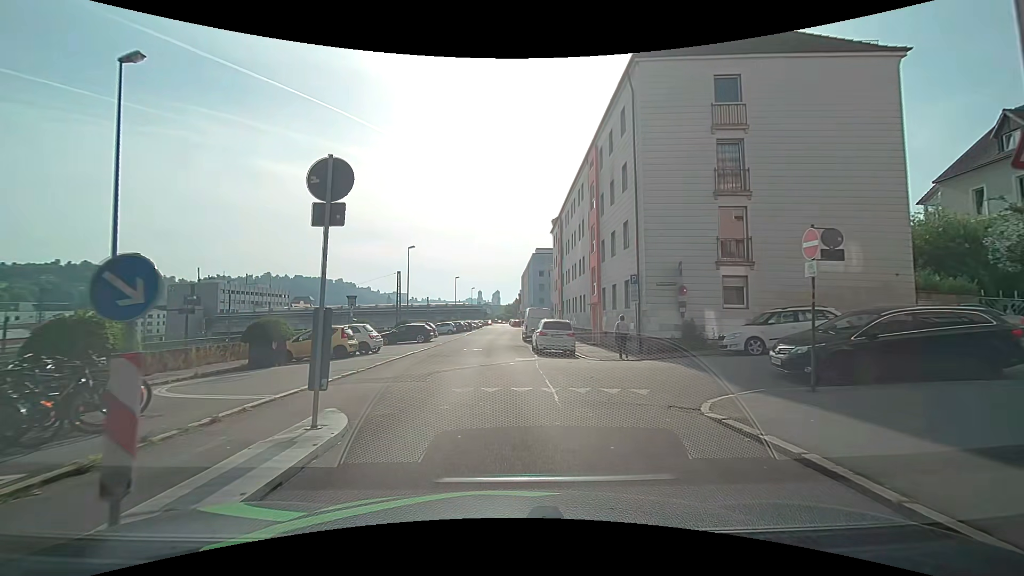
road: residential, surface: asphalt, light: Day
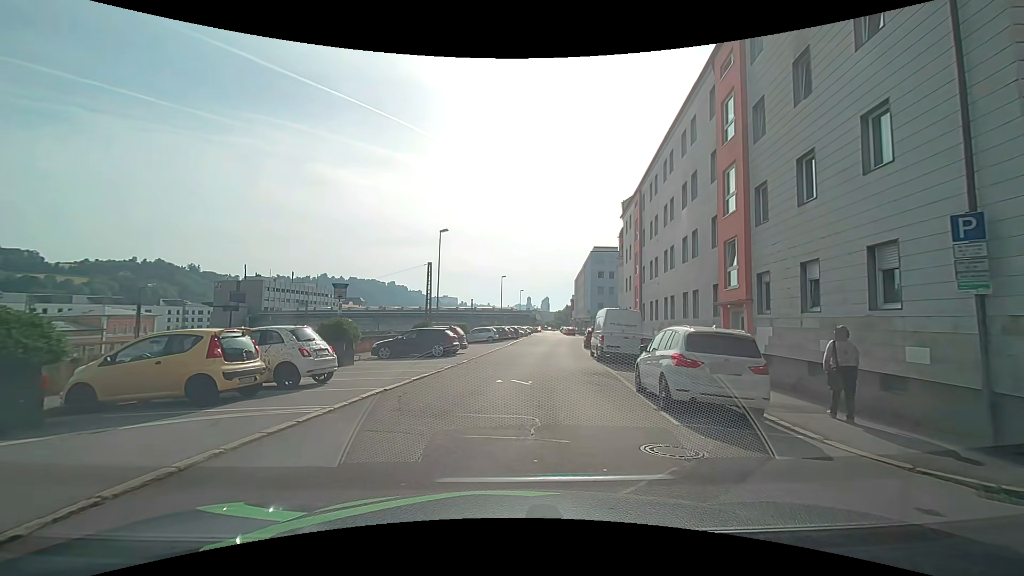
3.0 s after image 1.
(-0.6, +13.0) m; -6°
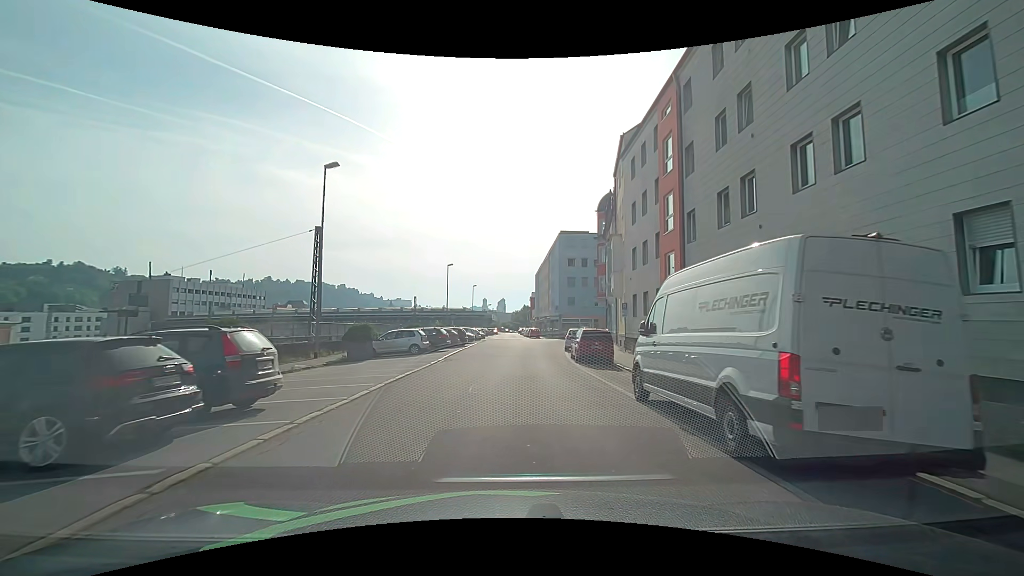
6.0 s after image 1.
(+1.1, +18.7) m; +5°
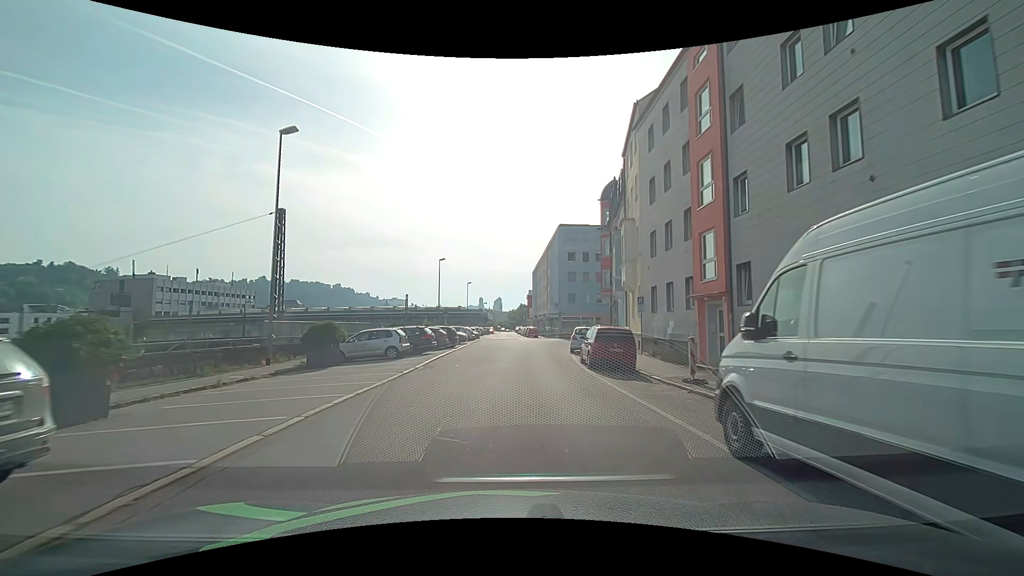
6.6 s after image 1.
(0.0, +4.7) m; 0°
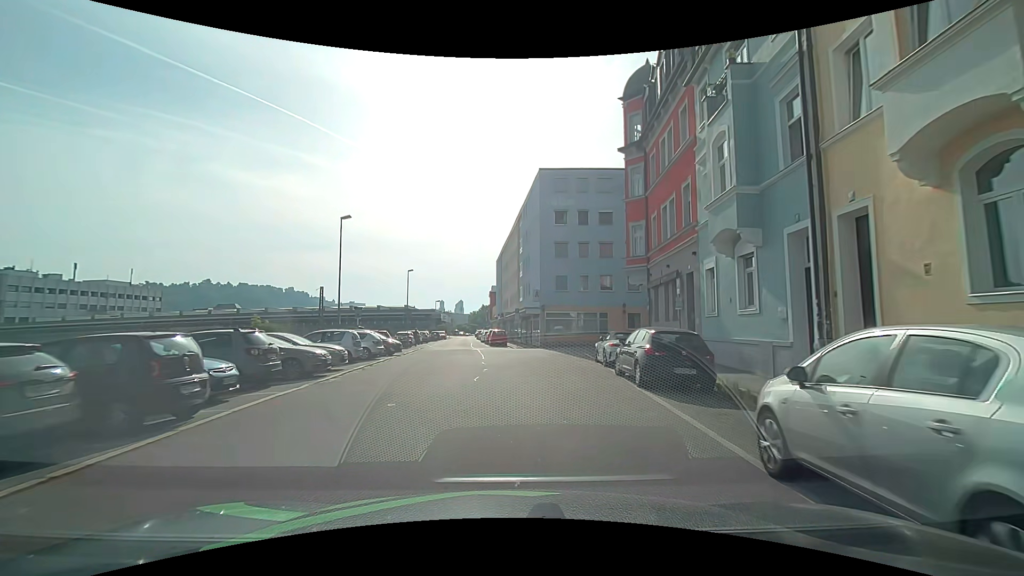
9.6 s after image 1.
(+1.1, +26.0) m; +4°
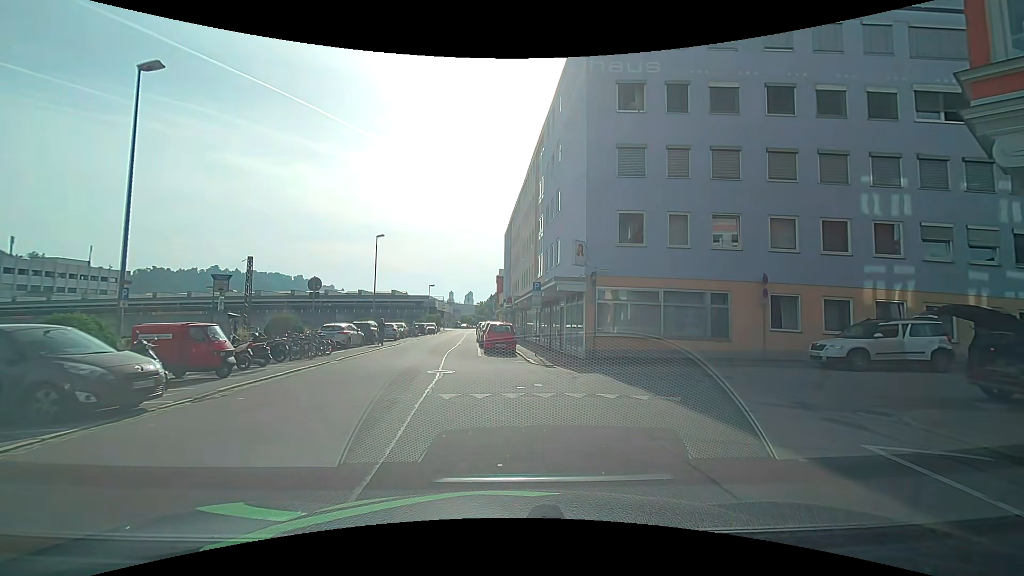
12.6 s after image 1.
(+0.4, +21.4) m; -1°
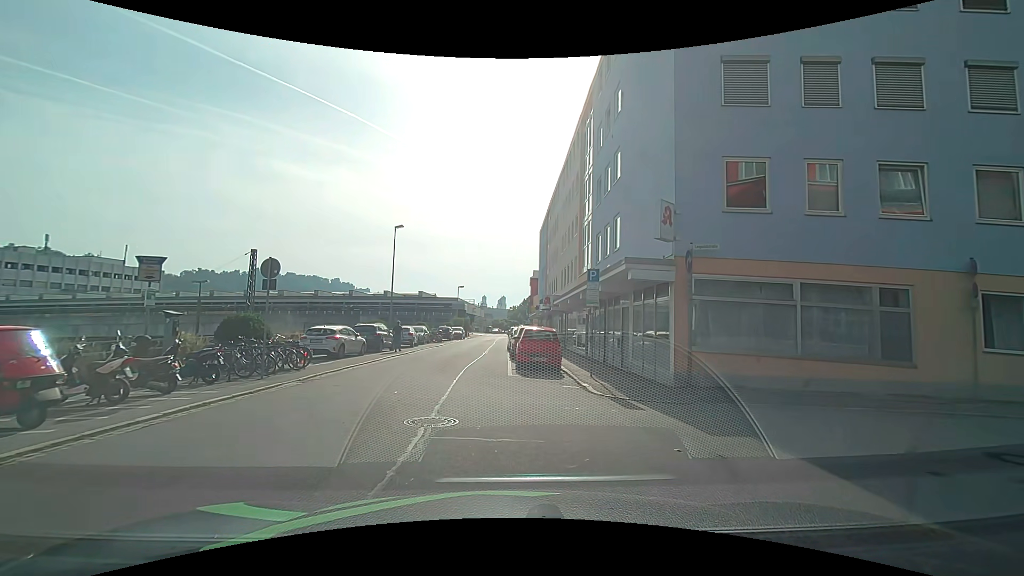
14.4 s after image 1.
(-0.1, +6.7) m; -4°
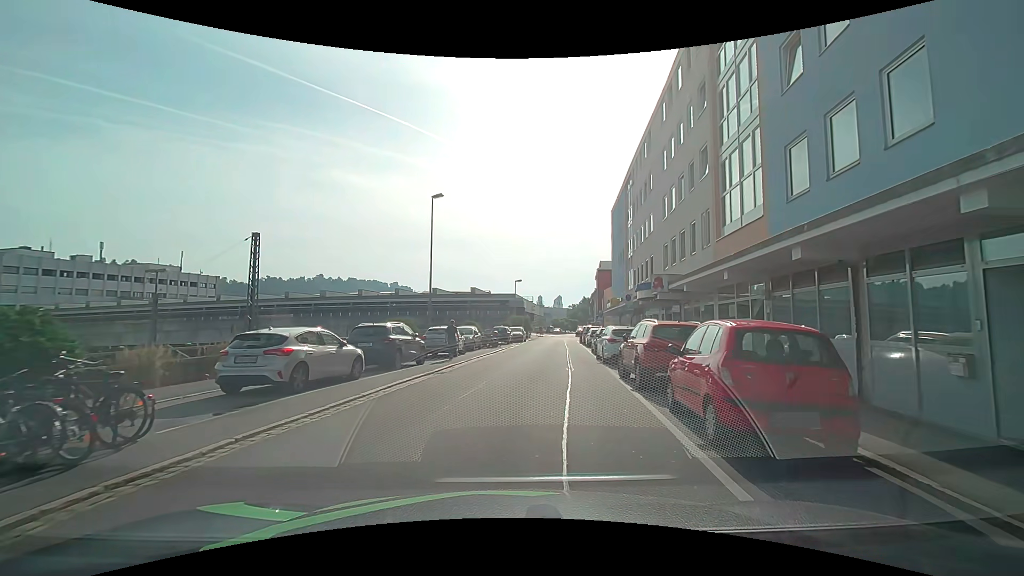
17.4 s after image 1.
(-1.0, +12.0) m; -5°
(0, +10) (+1, +20) (+2, +30) (+3, +40) (+4, +50) (+5, +60) (+6, +70) (+7, +80) (+8, +90) (+9, +100) m
